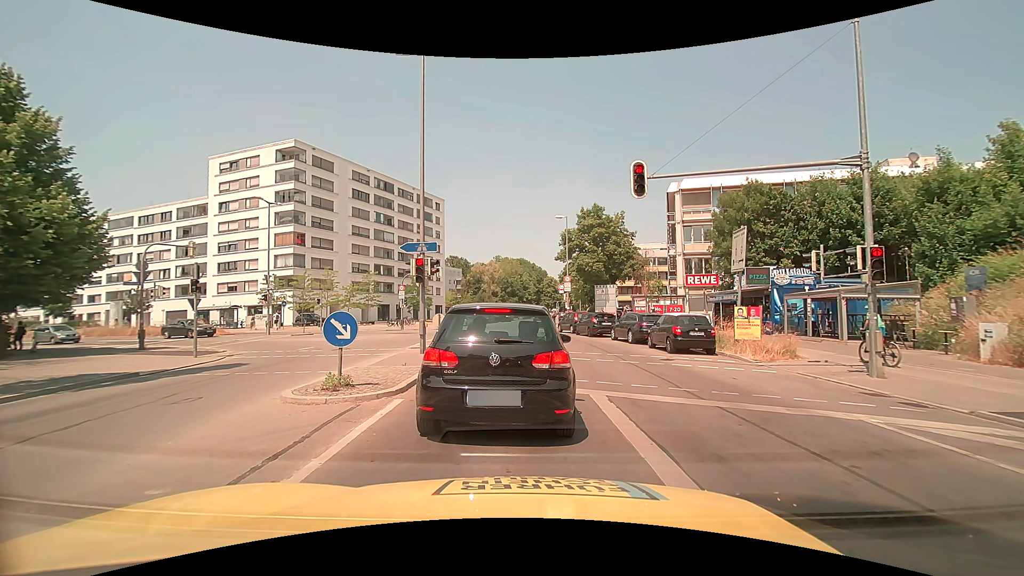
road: secondary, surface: asphalt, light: Day
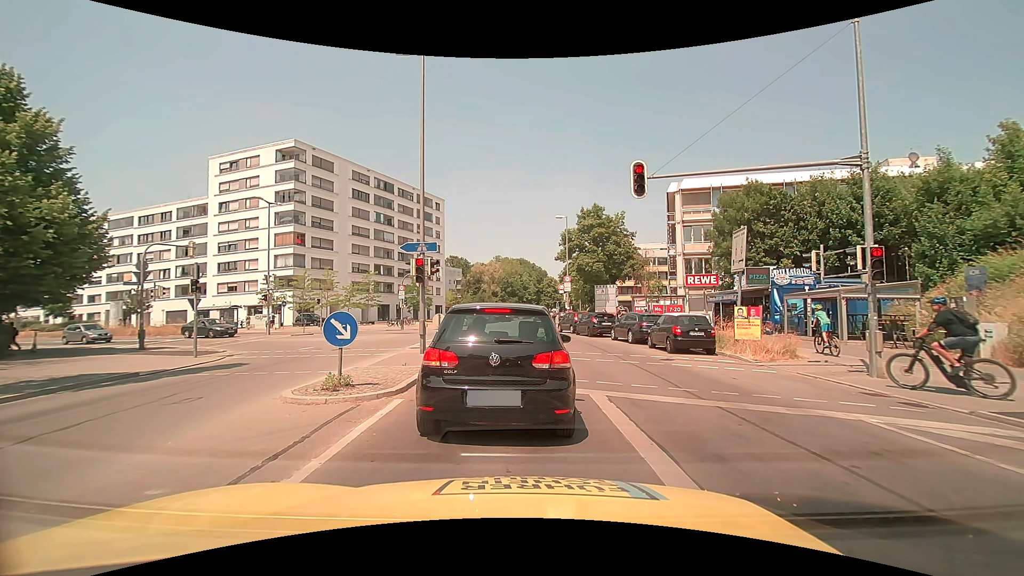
(0.0, 0.0) m; 0°
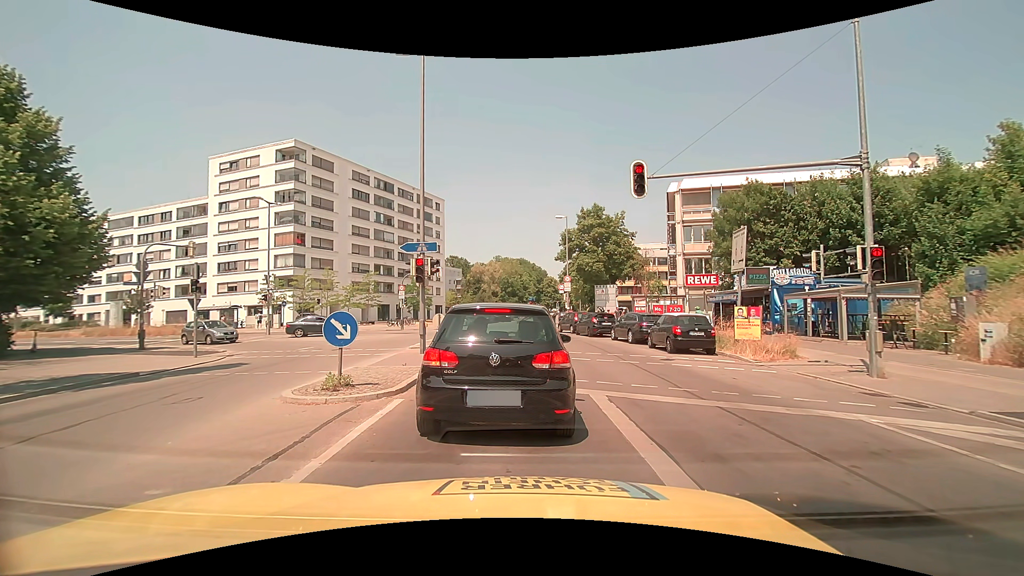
(0.0, 0.0) m; 0°
